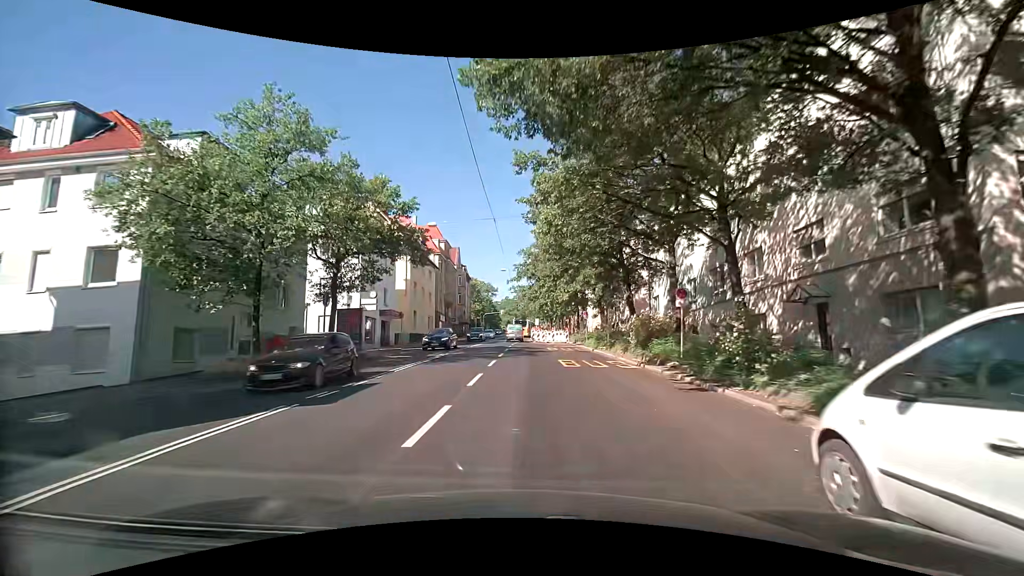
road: secondary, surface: asphalt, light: Day
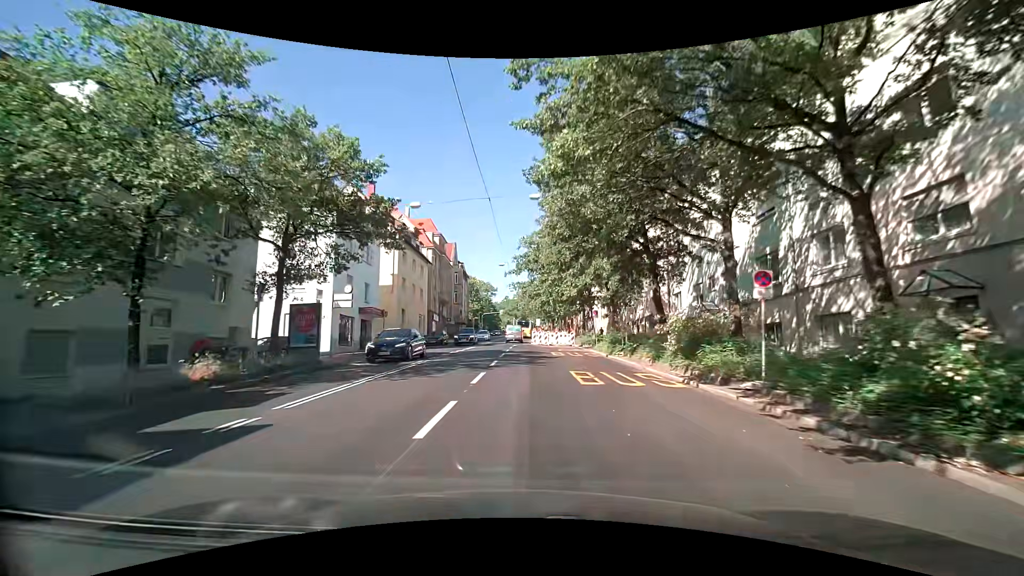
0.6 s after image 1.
(0.0, +5.5) m; -1°
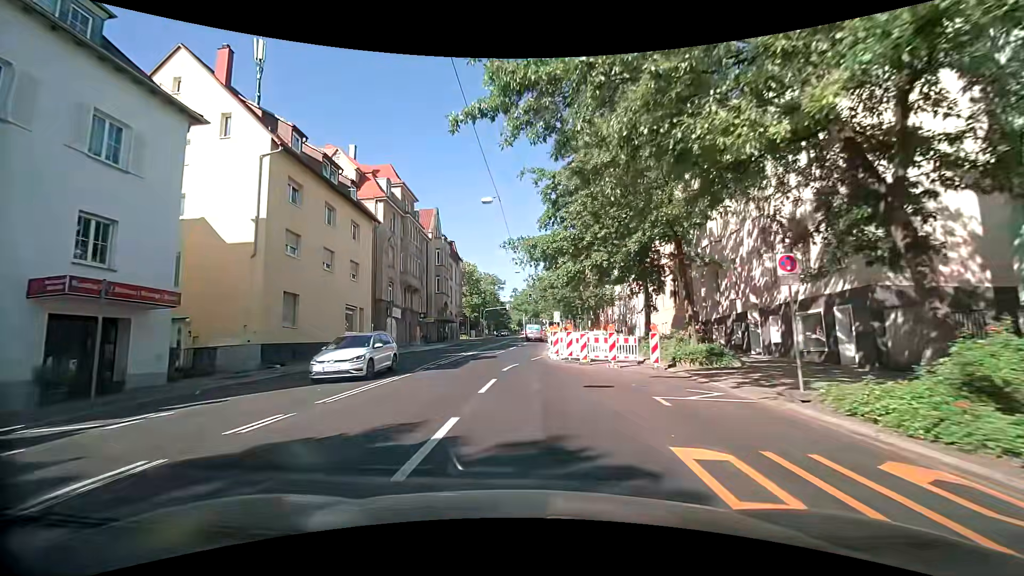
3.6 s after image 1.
(+0.3, +25.6) m; -1°
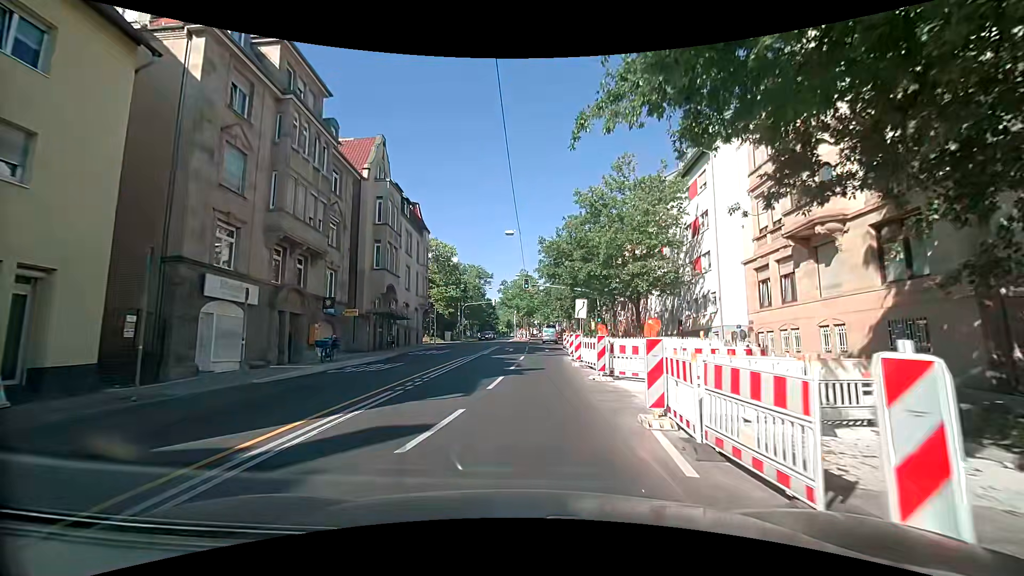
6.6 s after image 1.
(-0.5, +23.6) m; +2°
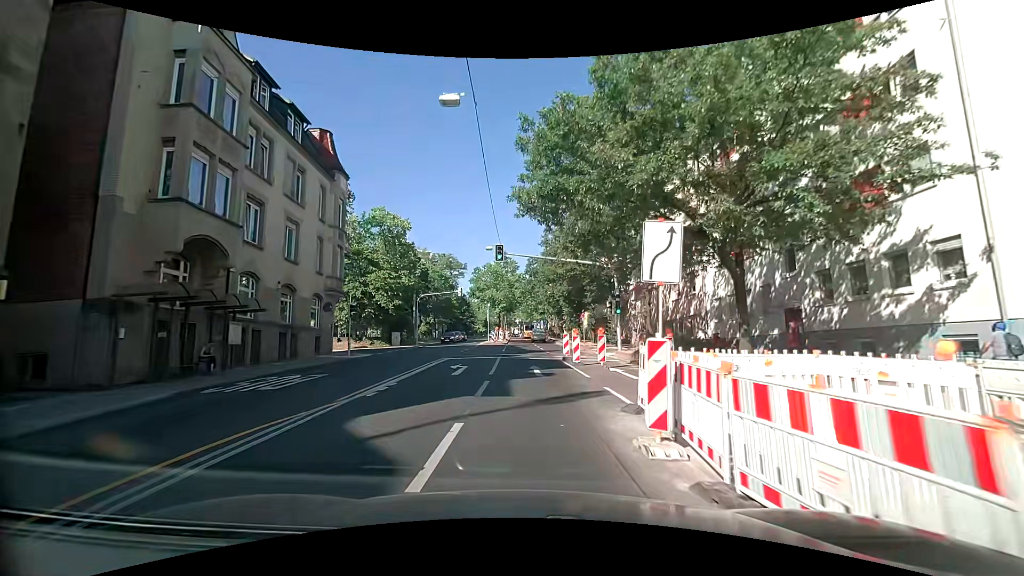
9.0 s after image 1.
(+0.2, +19.7) m; +2°
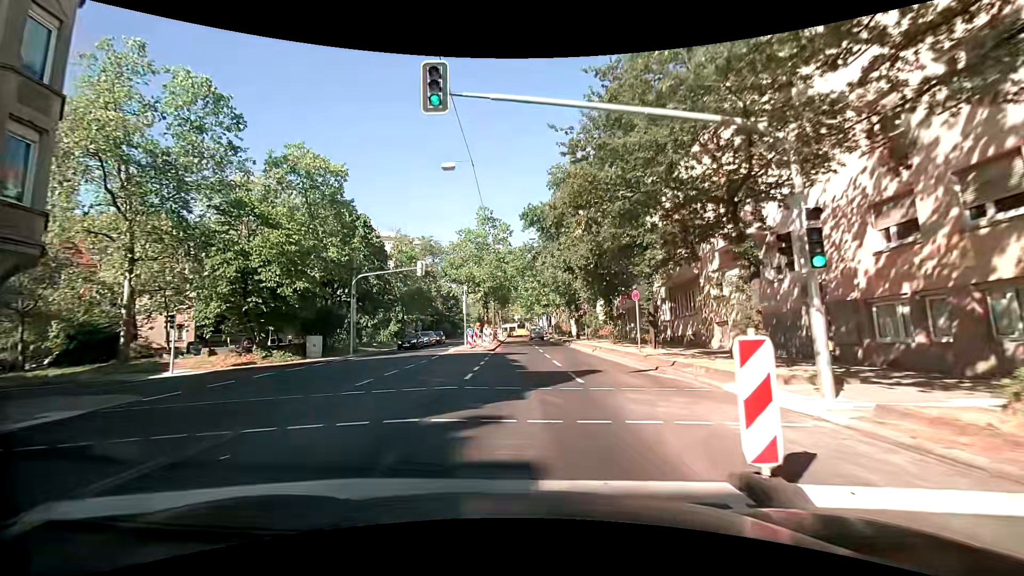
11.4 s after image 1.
(-0.2, +21.0) m; 0°
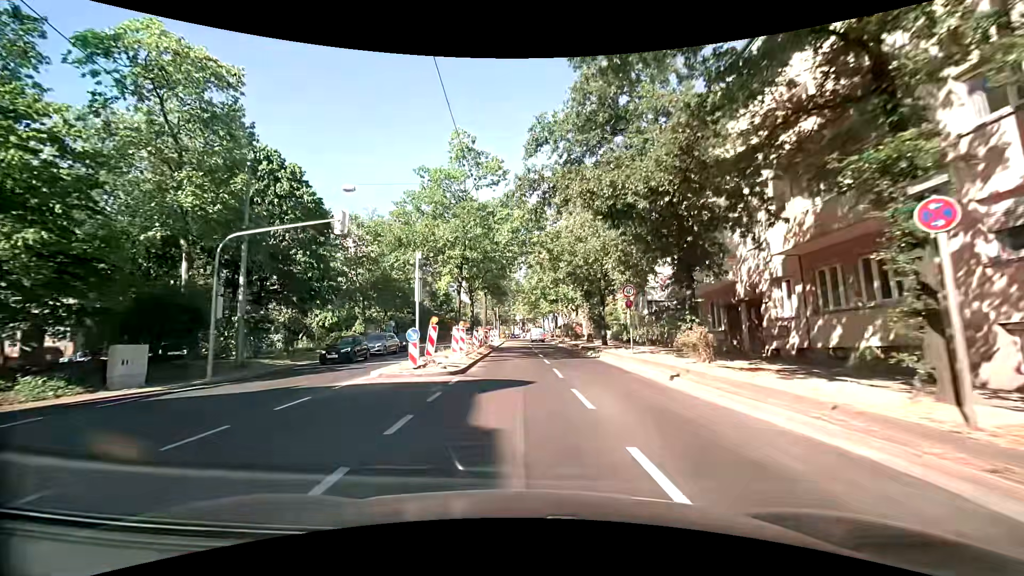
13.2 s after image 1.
(-0.2, +16.1) m; -1°
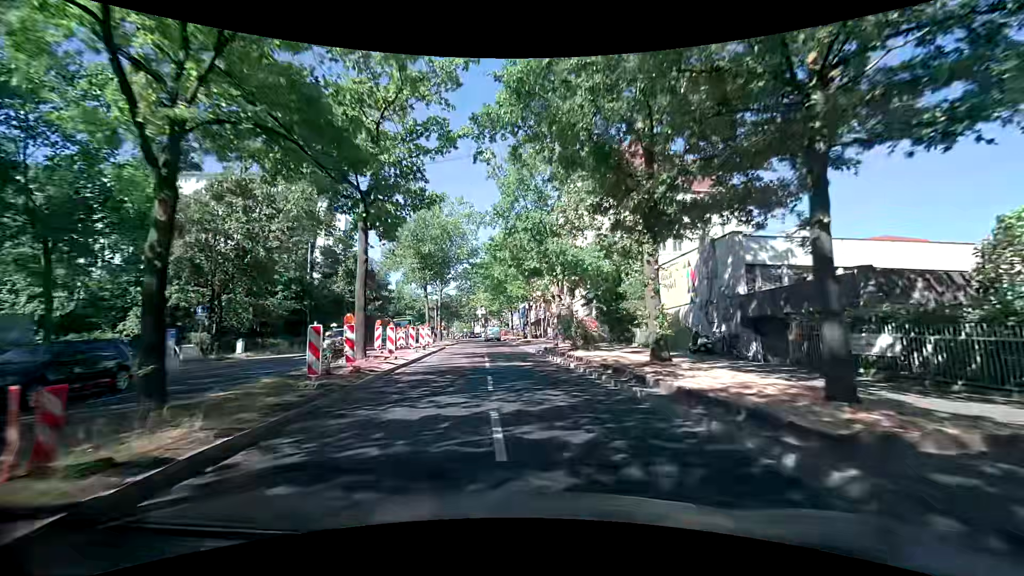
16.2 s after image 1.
(+0.5, +28.2) m; +5°
(0, +10) (-1, +20) (-1, +30) (-2, +40) (-3, +50) (-4, +60) (-6, +70) (-8, +79) (-12, +89) (-18, +97) m
